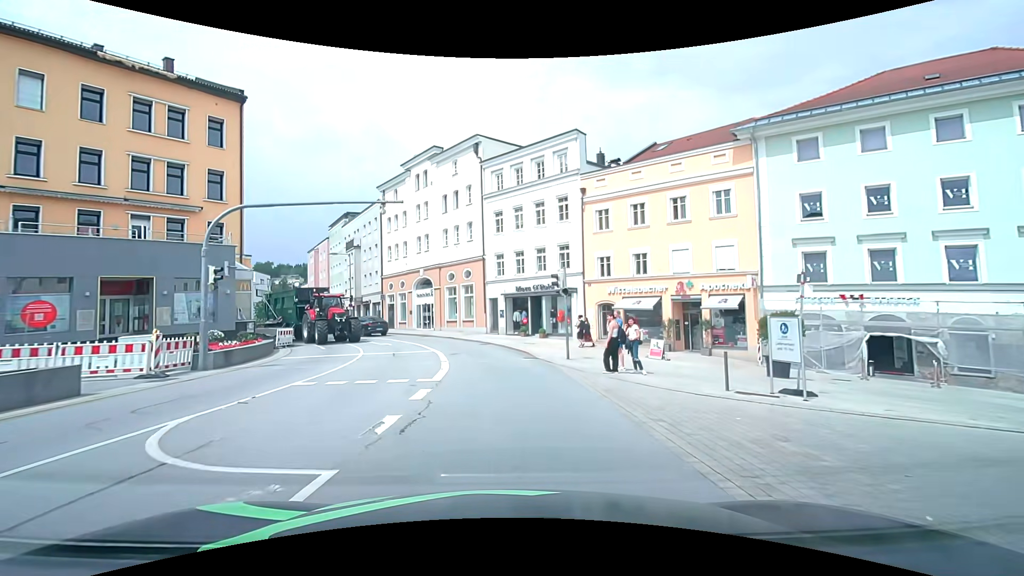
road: primary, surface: asphalt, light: Day
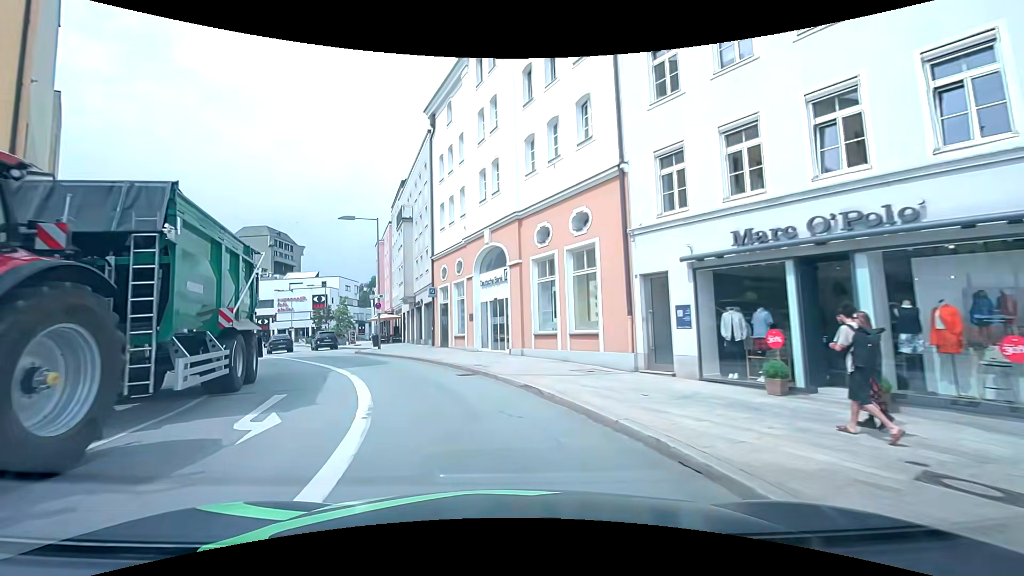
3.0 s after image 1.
(-1.6, +23.9) m; -12°
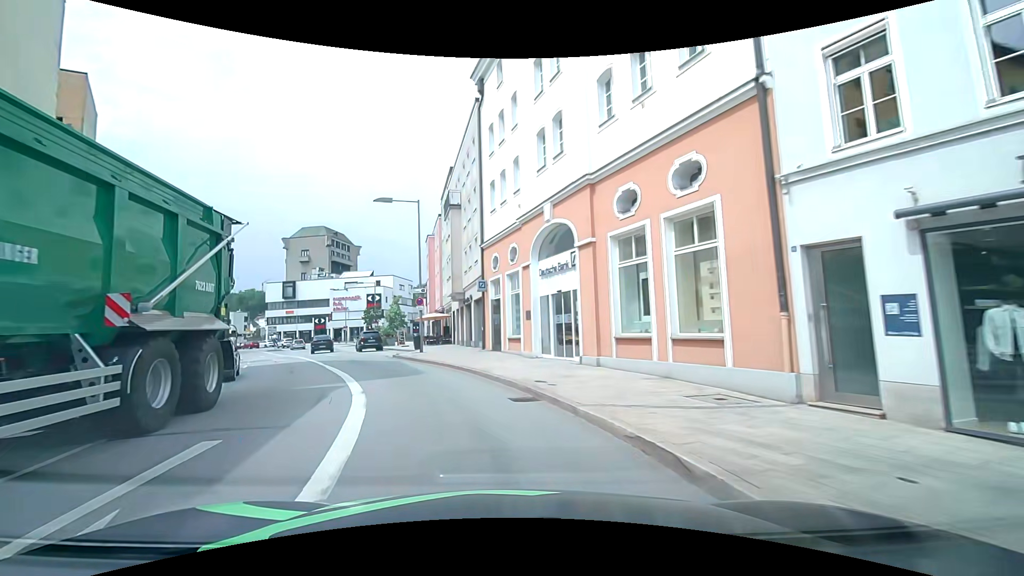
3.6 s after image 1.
(-0.3, +4.9) m; -6°
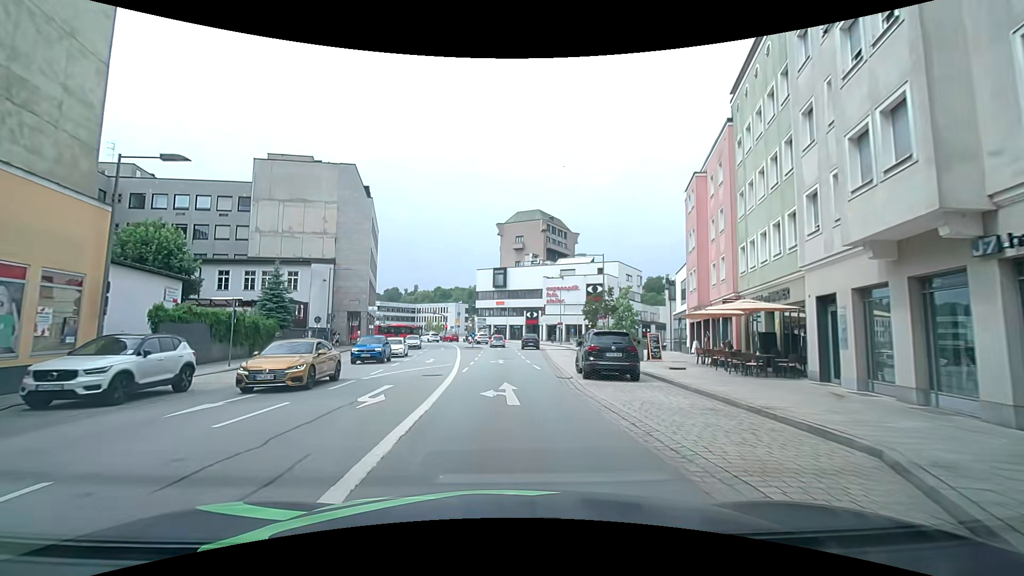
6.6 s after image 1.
(-6.8, +23.3) m; -29°
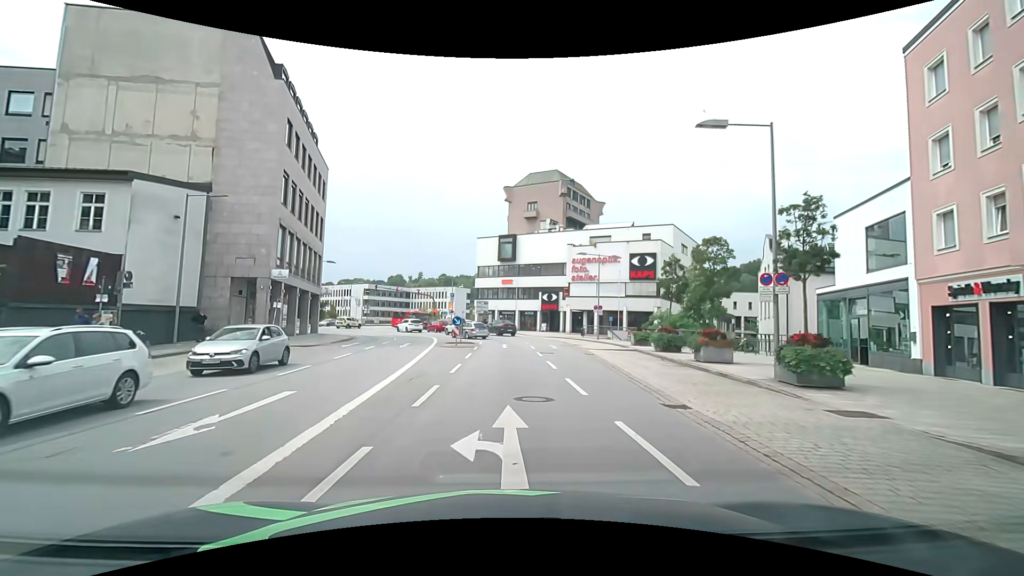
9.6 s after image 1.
(+0.6, +23.6) m; +1°
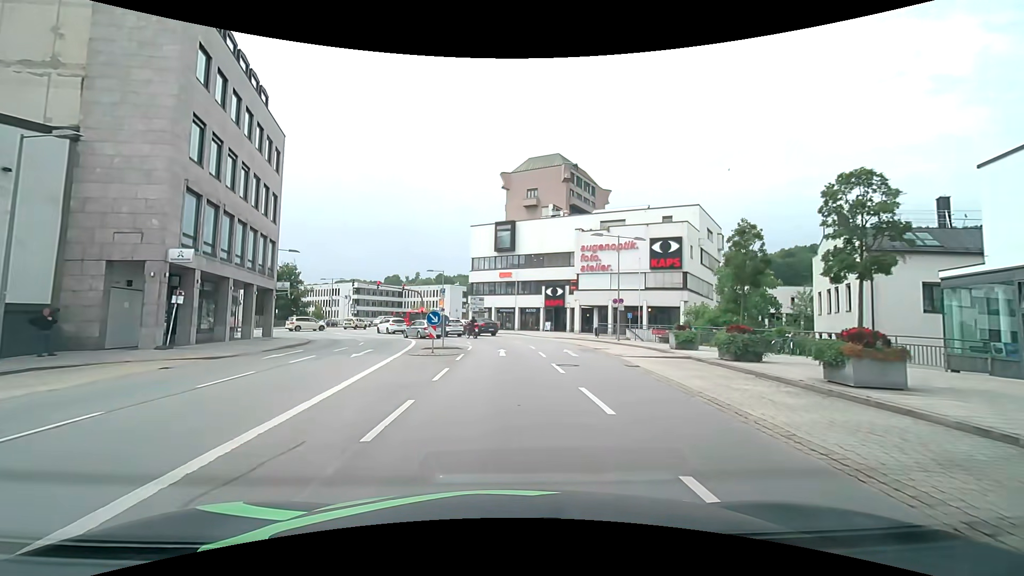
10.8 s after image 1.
(+0.4, +8.8) m; +3°
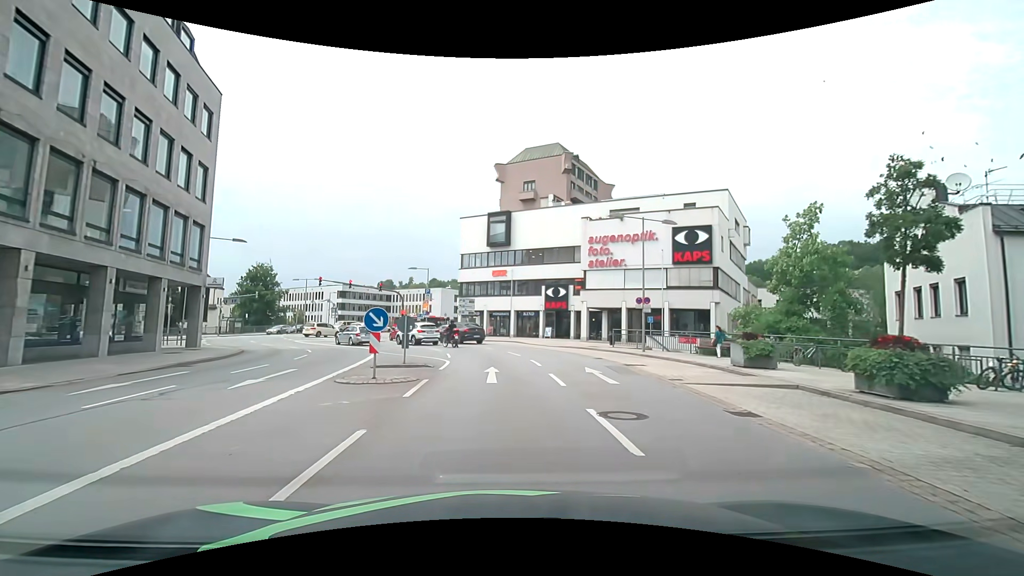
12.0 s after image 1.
(0.0, +8.1) m; 0°
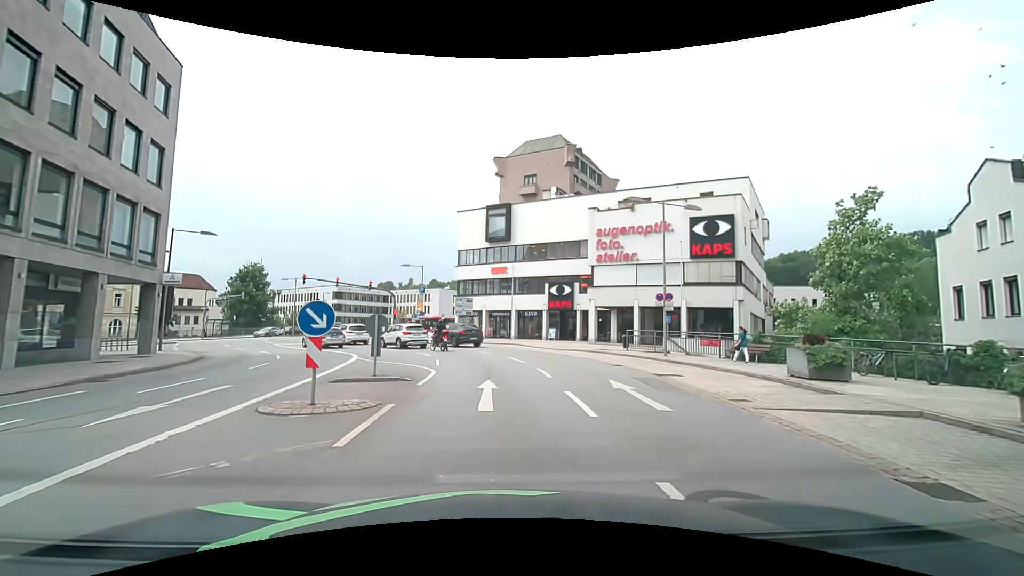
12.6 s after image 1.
(0.0, +3.8) m; 0°
